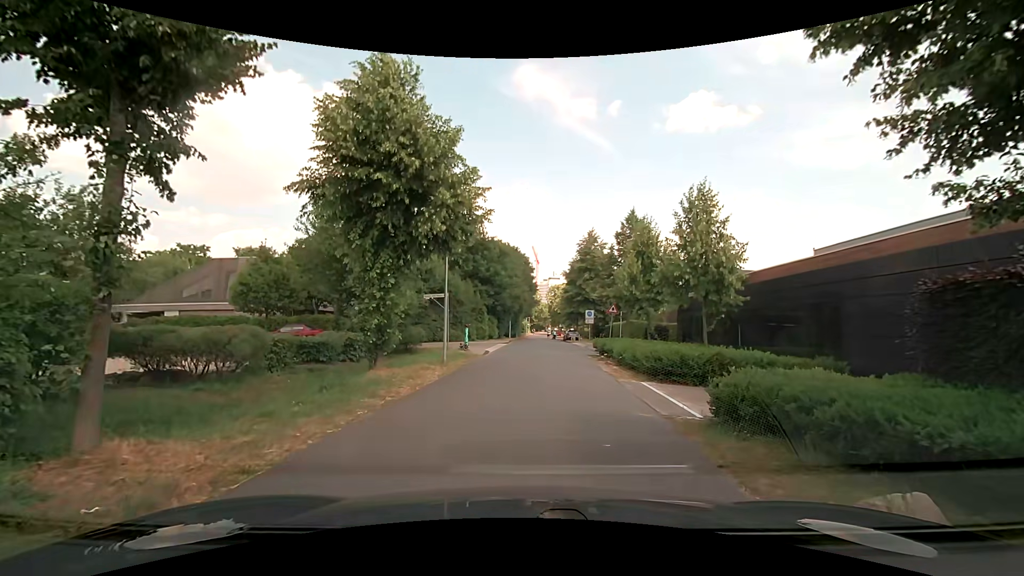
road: residential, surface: asphalt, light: Day
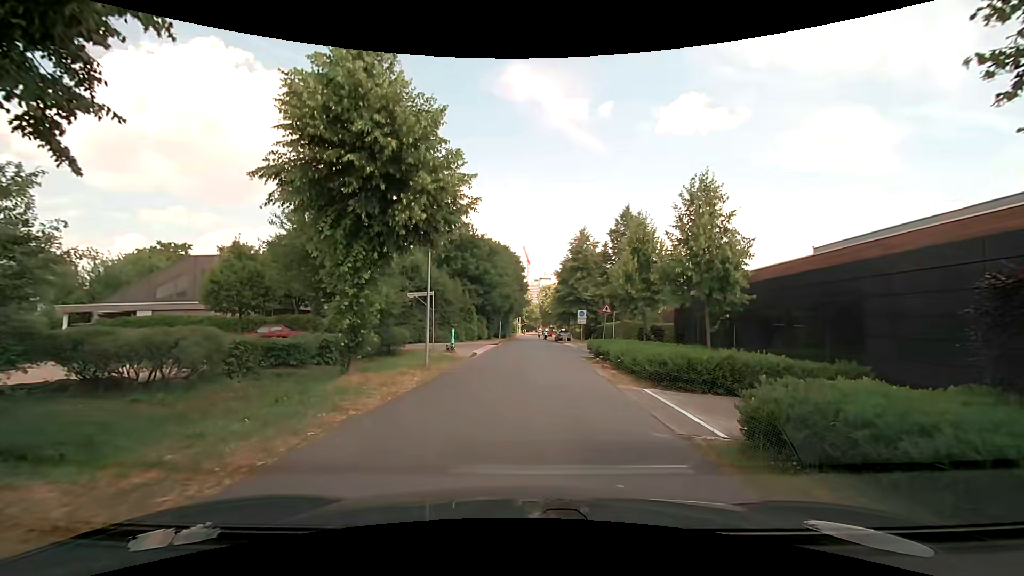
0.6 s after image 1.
(0.0, +1.5) m; 0°
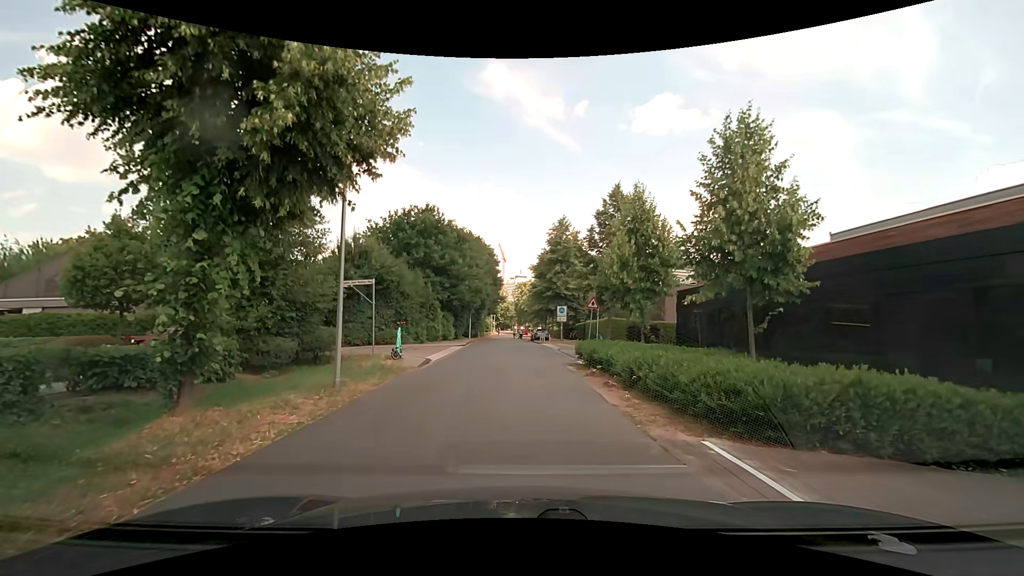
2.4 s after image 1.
(+0.1, +5.6) m; +2°
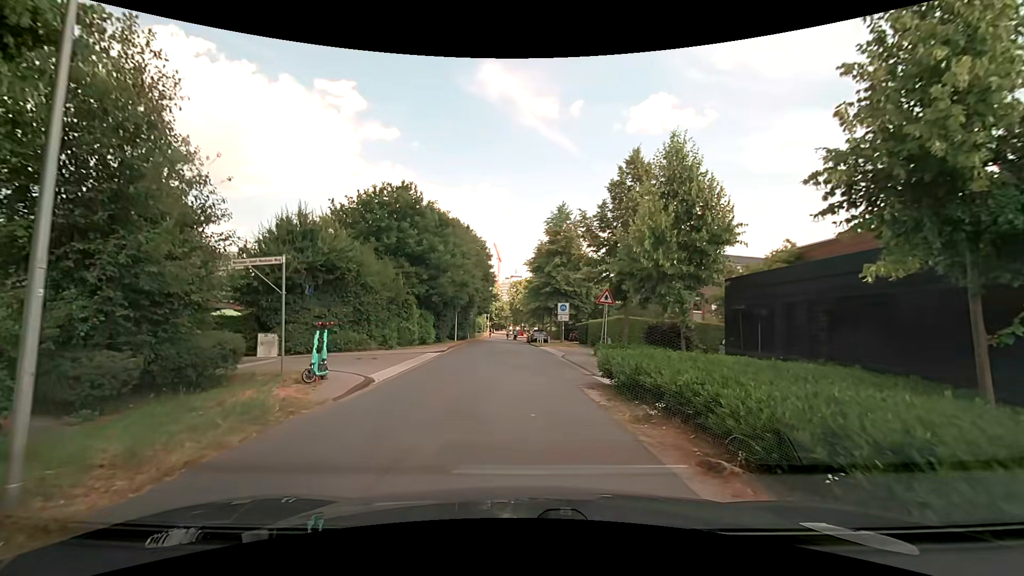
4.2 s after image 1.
(+0.2, +6.4) m; +2°
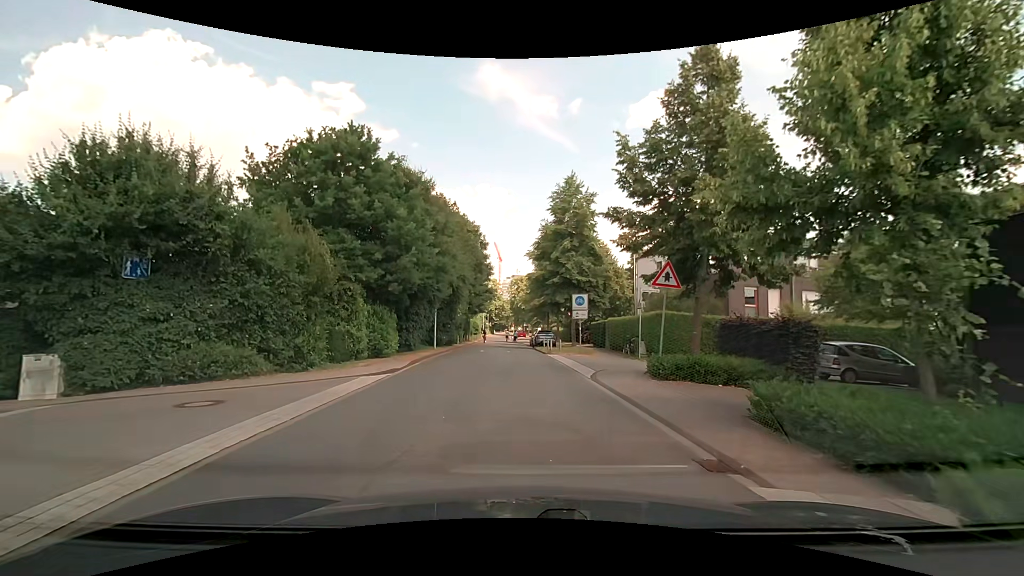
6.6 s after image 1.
(-0.1, +9.8) m; -1°
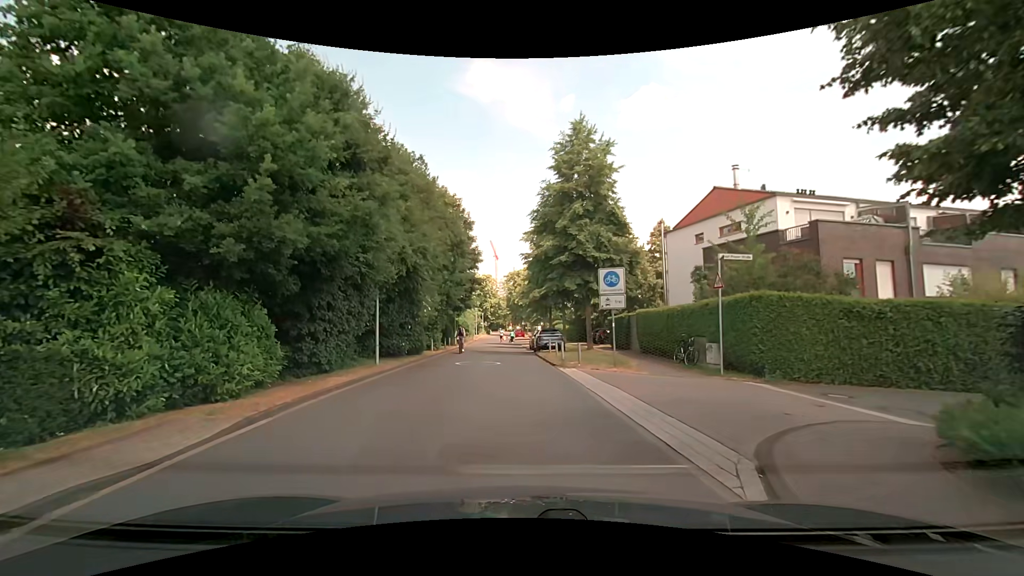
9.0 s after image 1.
(0.0, +10.7) m; -1°
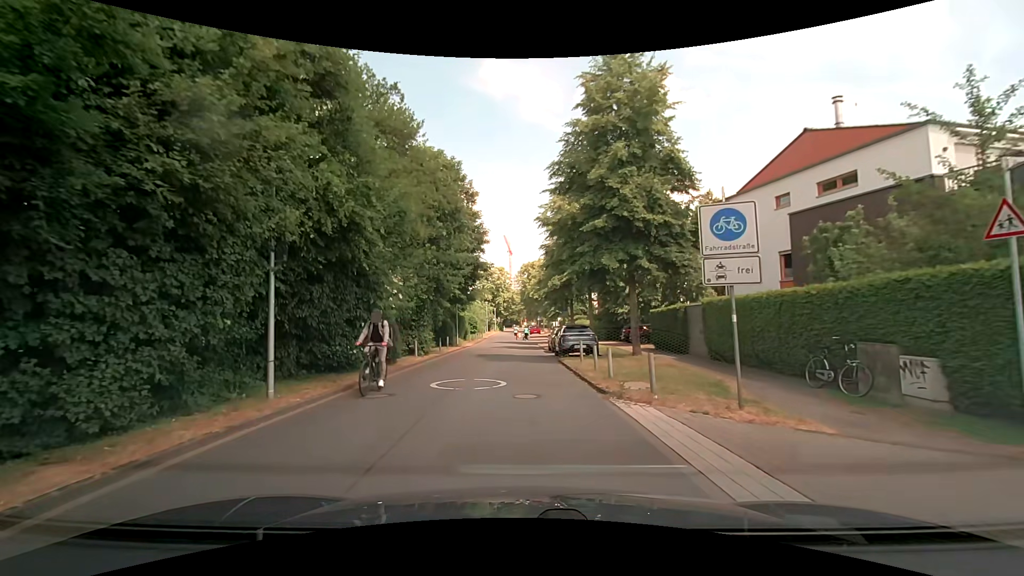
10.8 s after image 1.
(0.0, +8.3) m; -1°
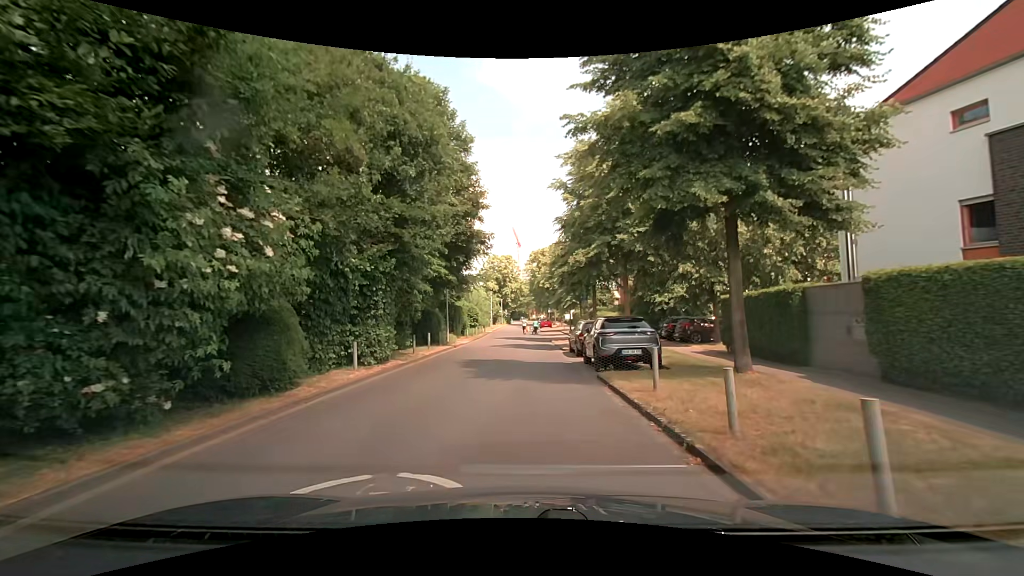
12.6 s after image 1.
(0.0, +9.0) m; 0°
